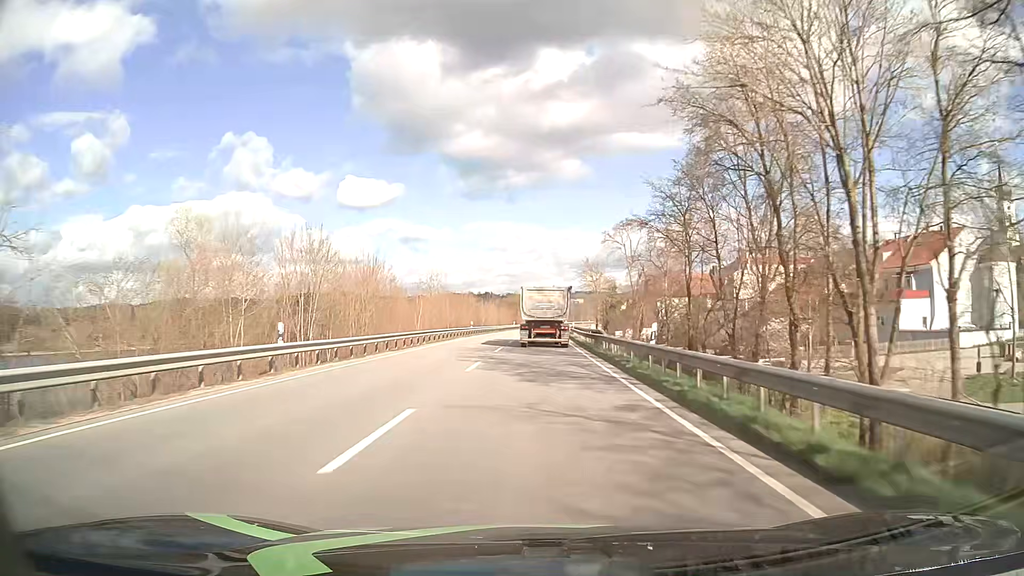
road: primary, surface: asphalt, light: Day
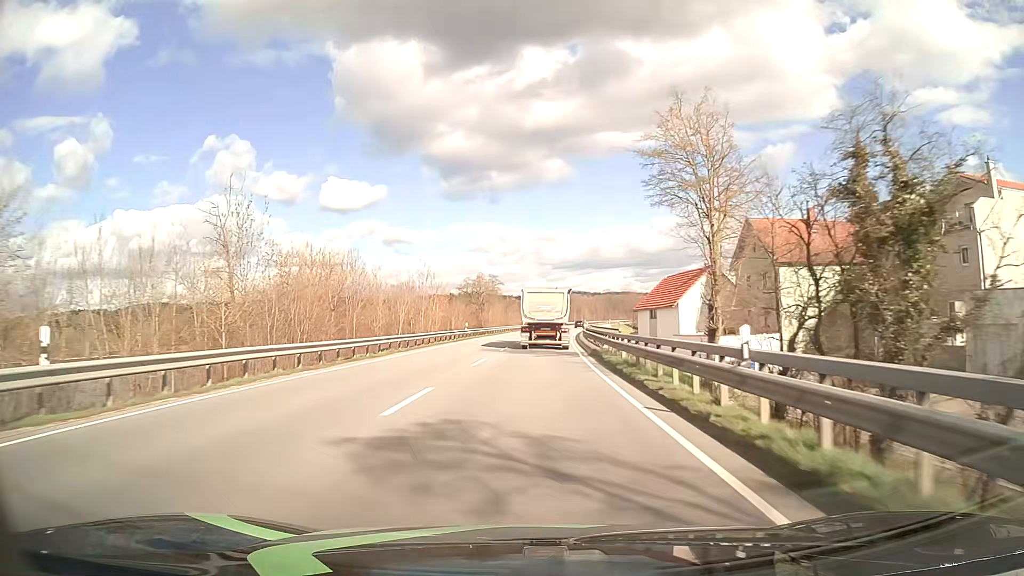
(+0.8, +57.4) m; +1°
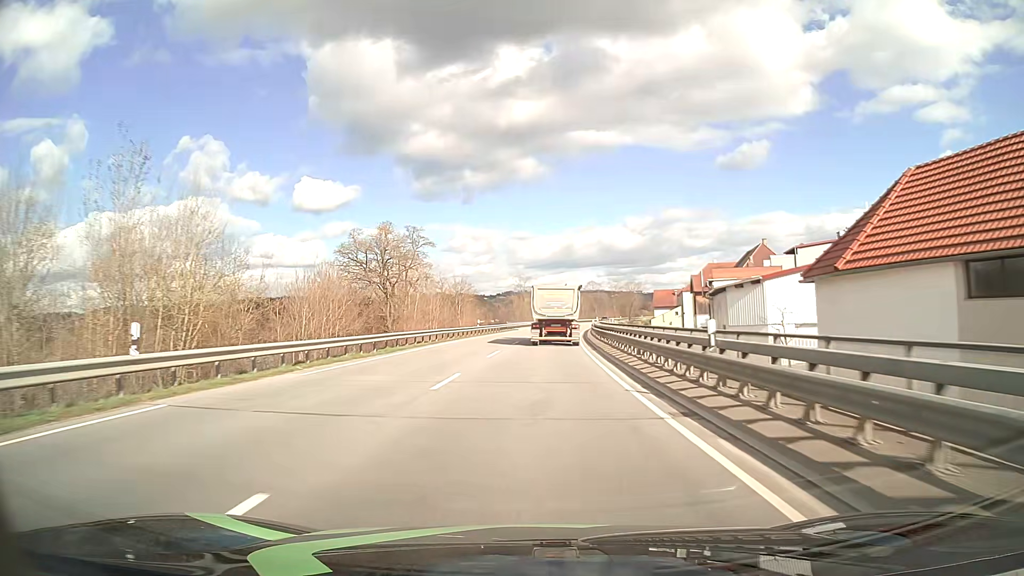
(+0.8, +45.7) m; +2°
(0, +10) (0, +20) (+1, +30) (+1, +40) (+1, +50) (+2, +60) (+3, +70) (+4, +80) (+5, +90) (+6, +100) m
